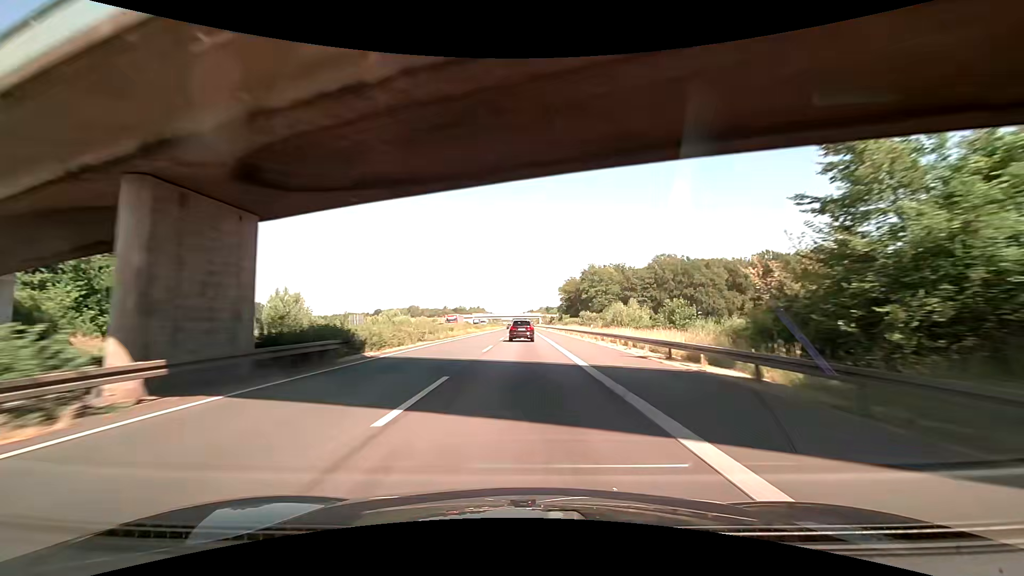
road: motorway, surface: asphalt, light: Day
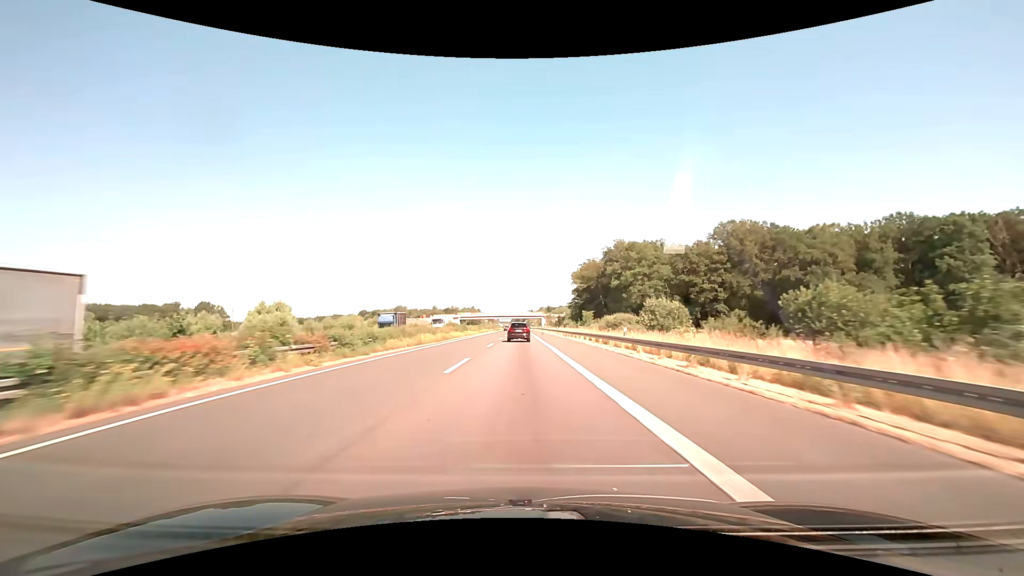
(+0.1, +64.0) m; 0°
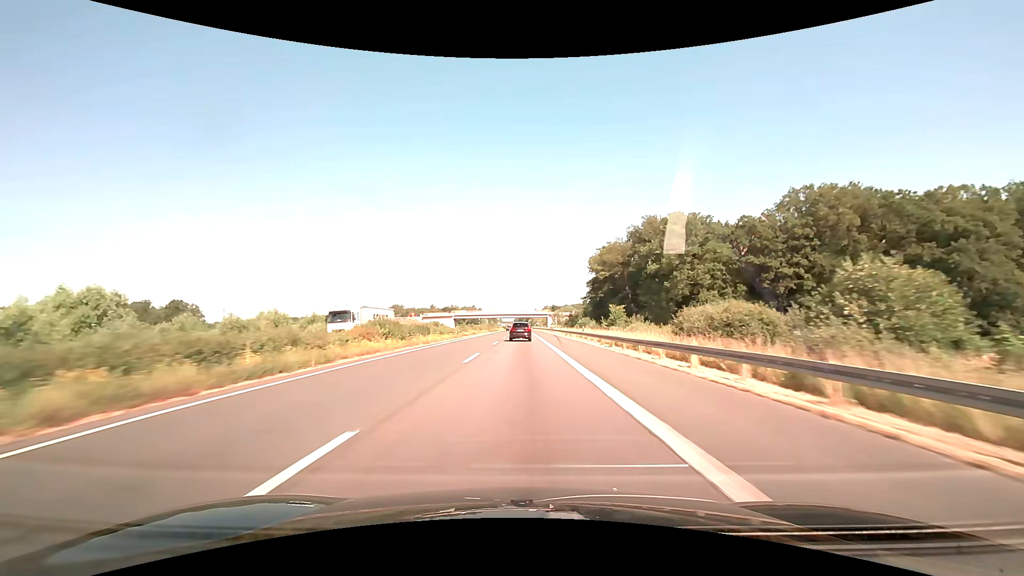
(-0.1, +31.9) m; 0°
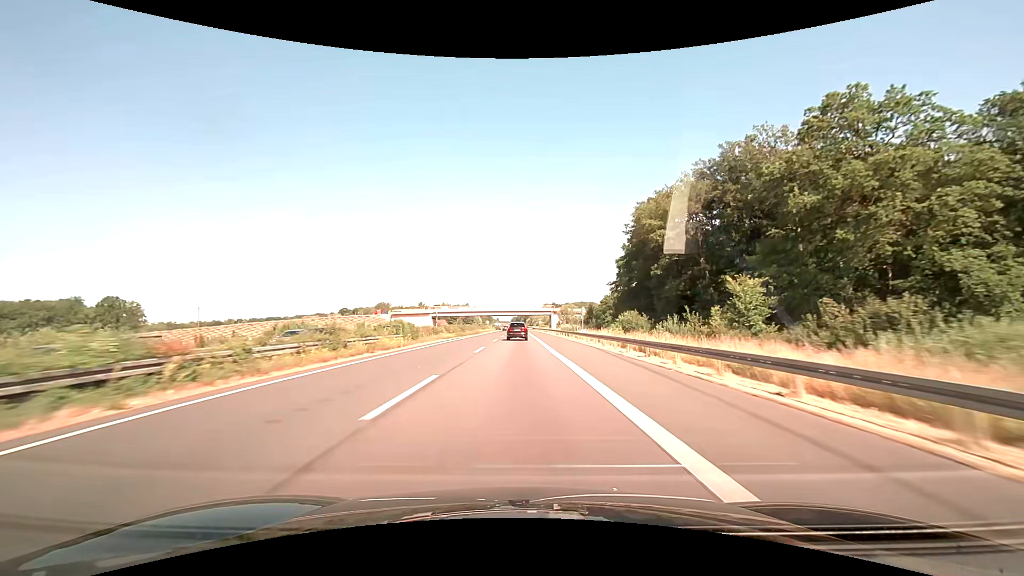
(+0.1, +47.0) m; 0°
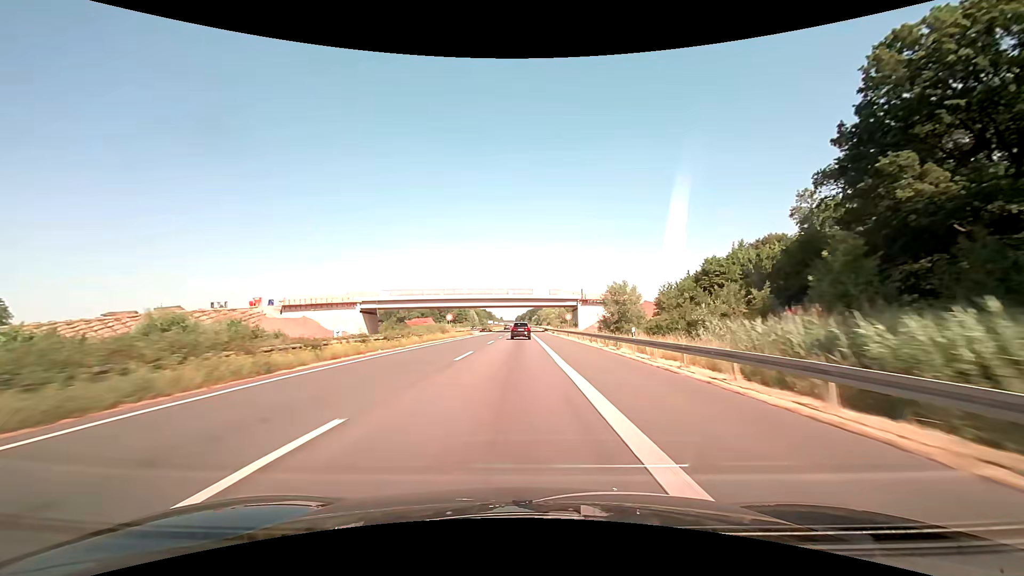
(-0.3, +78.0) m; 0°
(0, +10) (0, +20) (0, +30) (0, +40) (0, +50) (0, +60) (0, +70) (-1, +80) (-1, +90) (-1, +100) m
